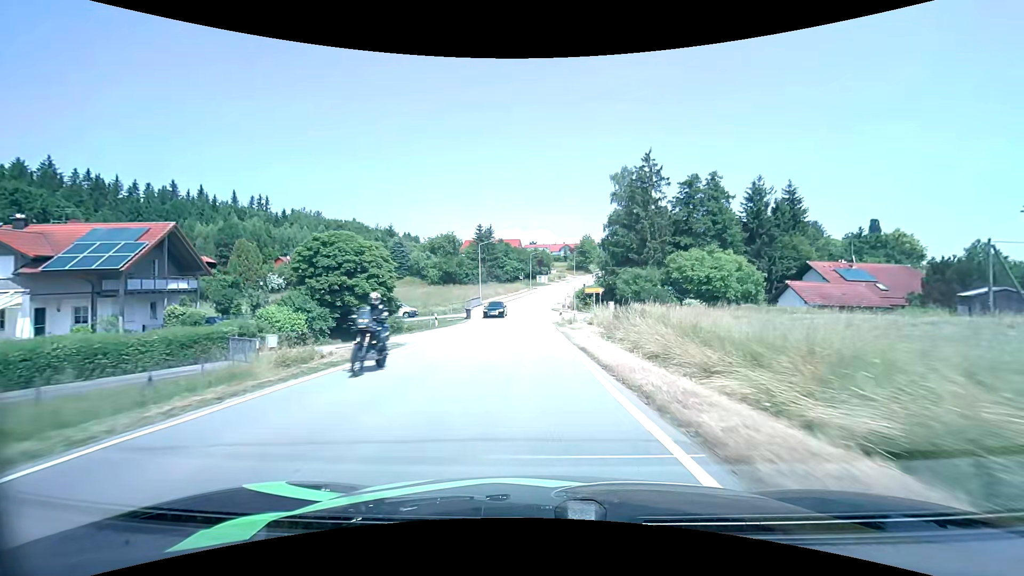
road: tertiary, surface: asphalt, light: Day
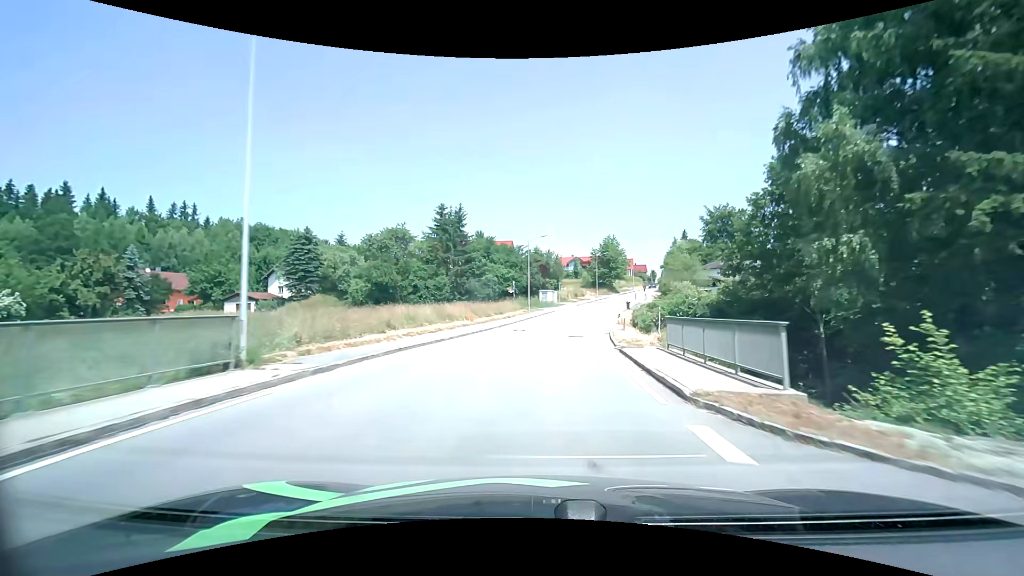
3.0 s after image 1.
(-1.0, +49.9) m; 0°
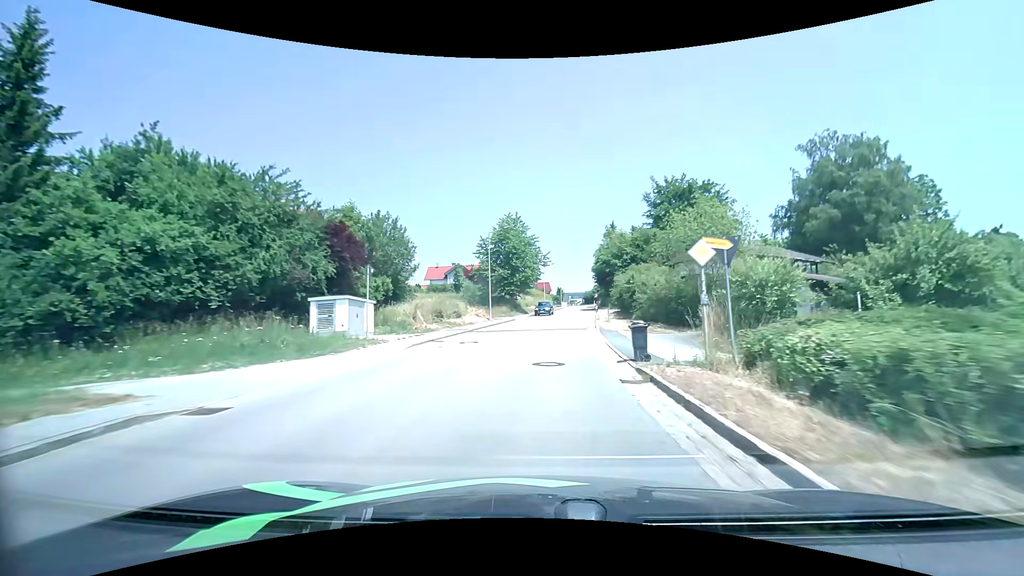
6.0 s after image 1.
(+5.1, +47.9) m; +12°
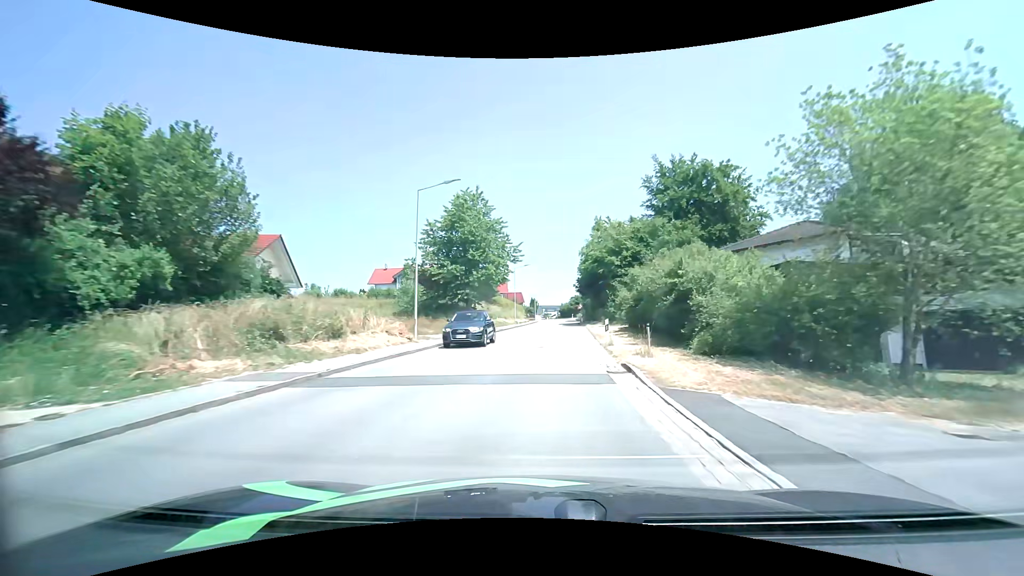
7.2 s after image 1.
(+0.5, +17.6) m; +3°
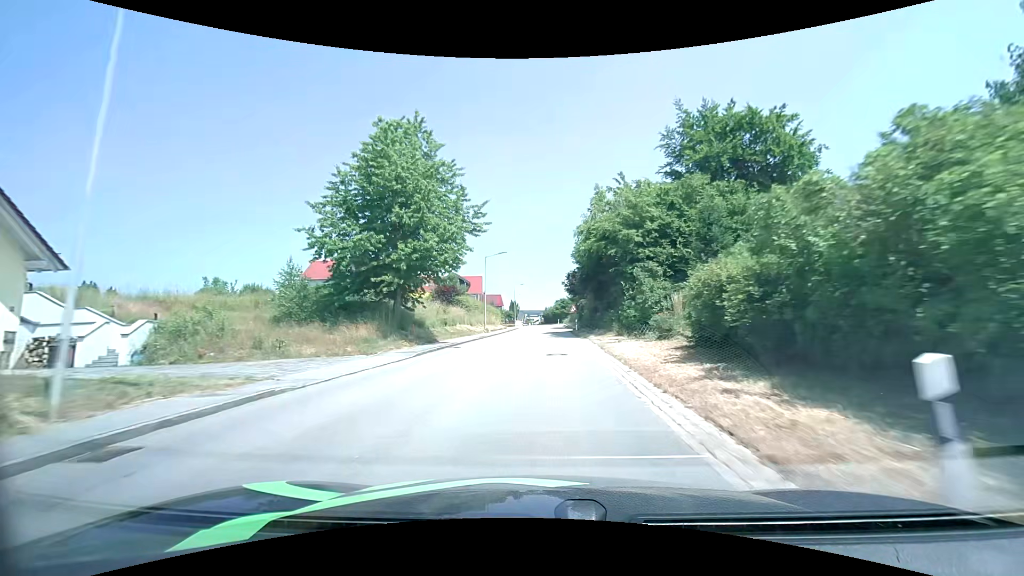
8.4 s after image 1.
(+0.4, +16.8) m; +3°
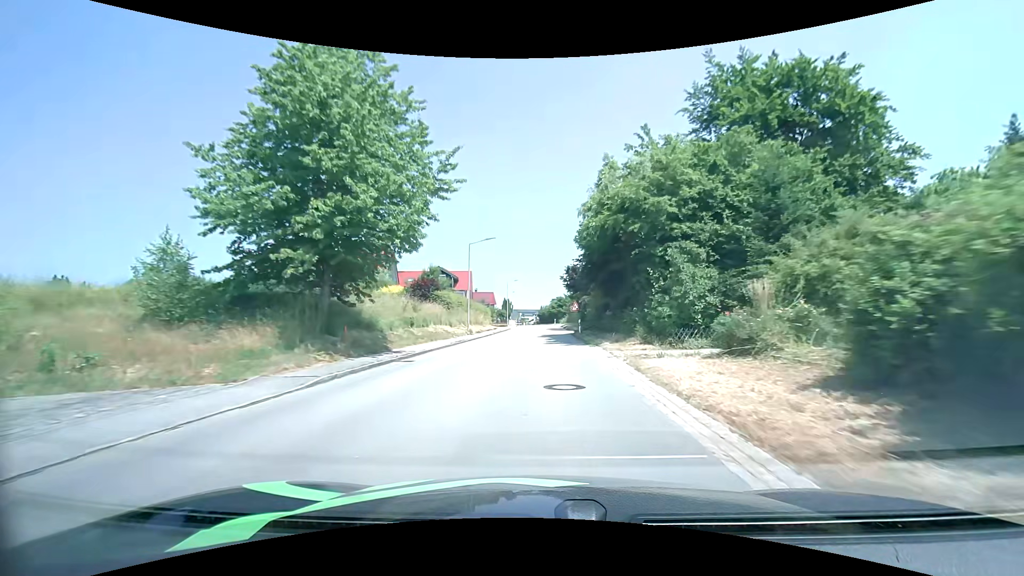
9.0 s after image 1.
(0.0, +8.2) m; 0°
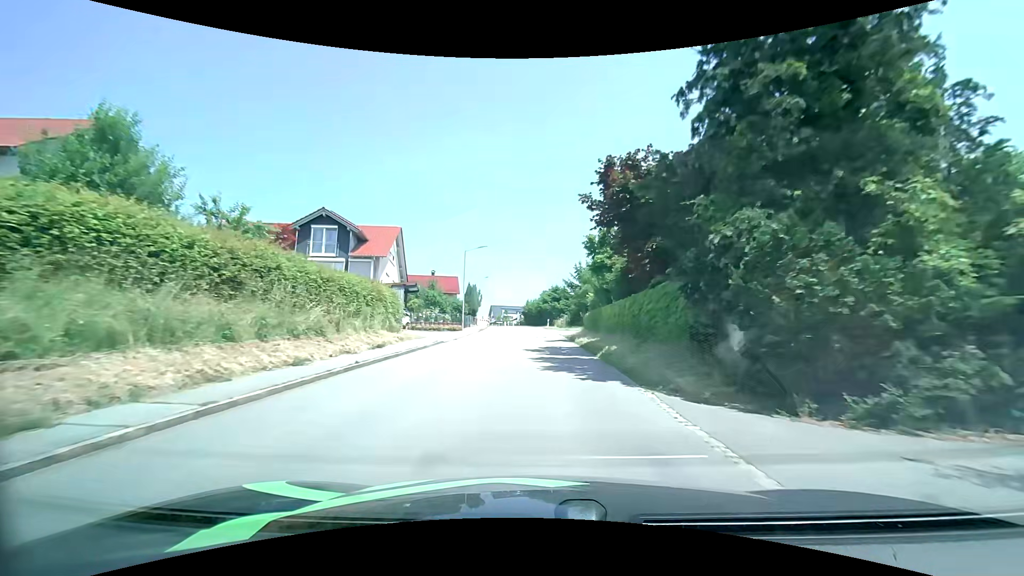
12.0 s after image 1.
(+0.5, +37.7) m; +1°
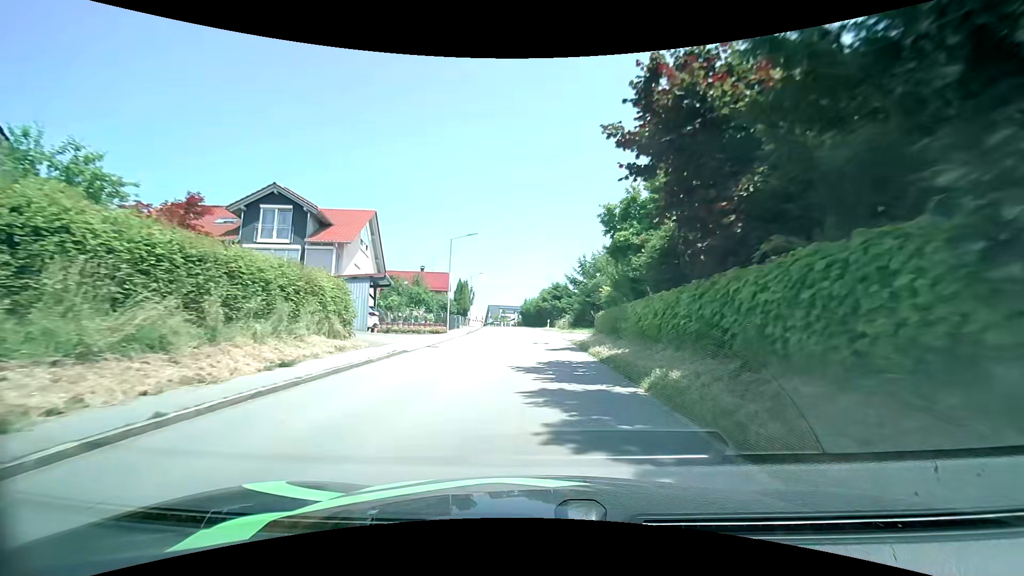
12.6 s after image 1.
(0.0, +7.0) m; +1°
